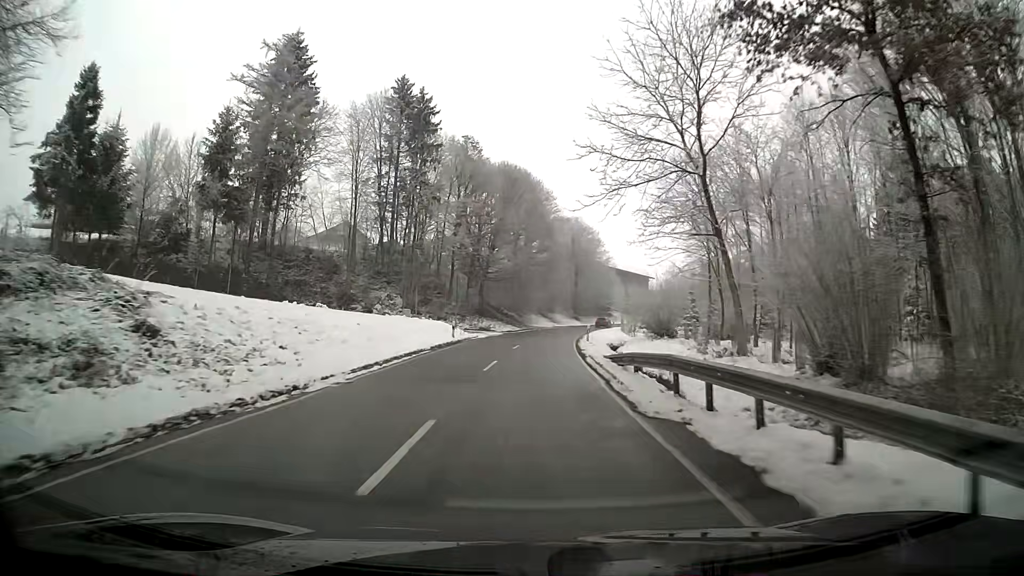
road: secondary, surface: asphalt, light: Day
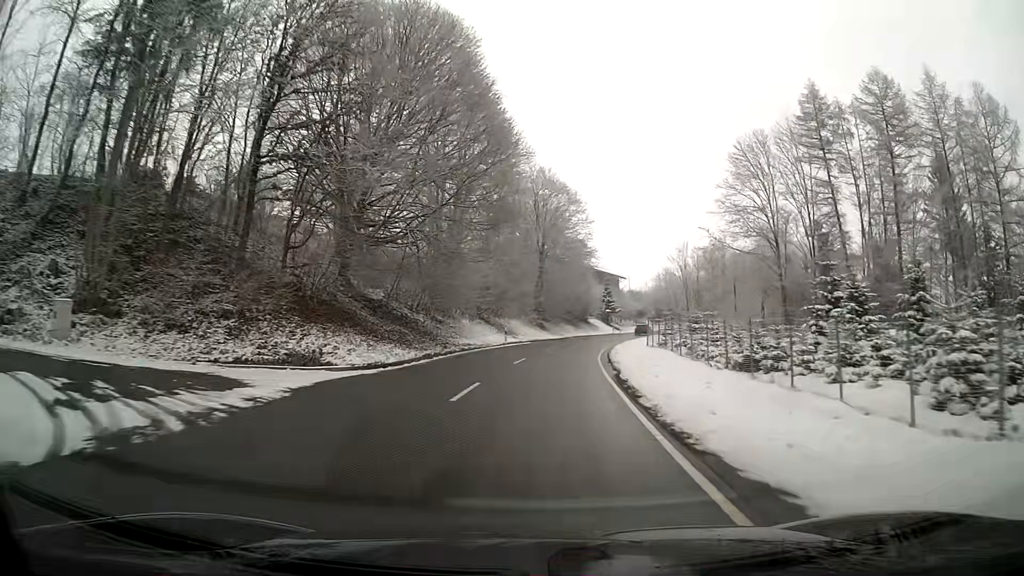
(+1.3, +42.0) m; +5°
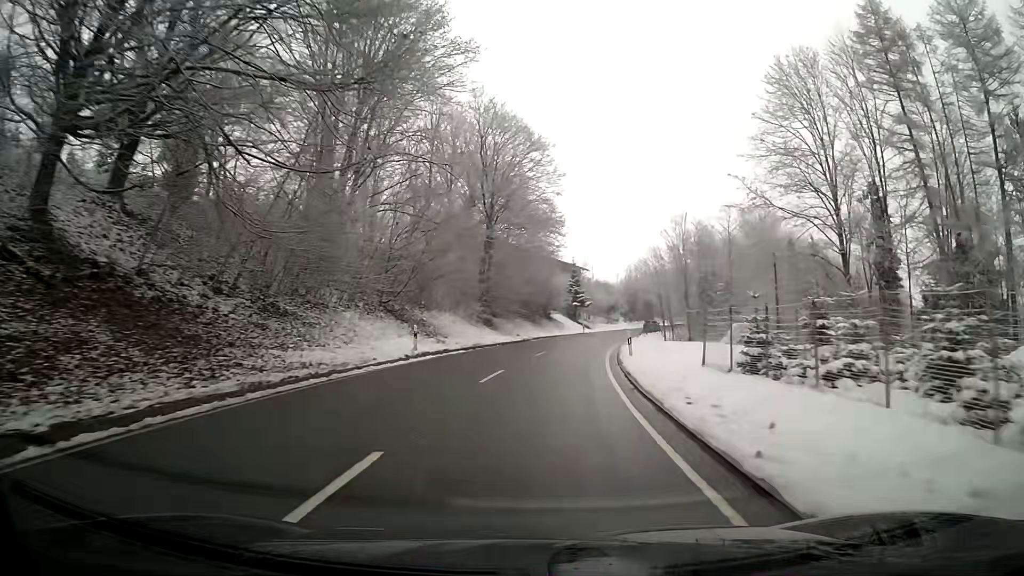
(+0.7, +20.9) m; +4°
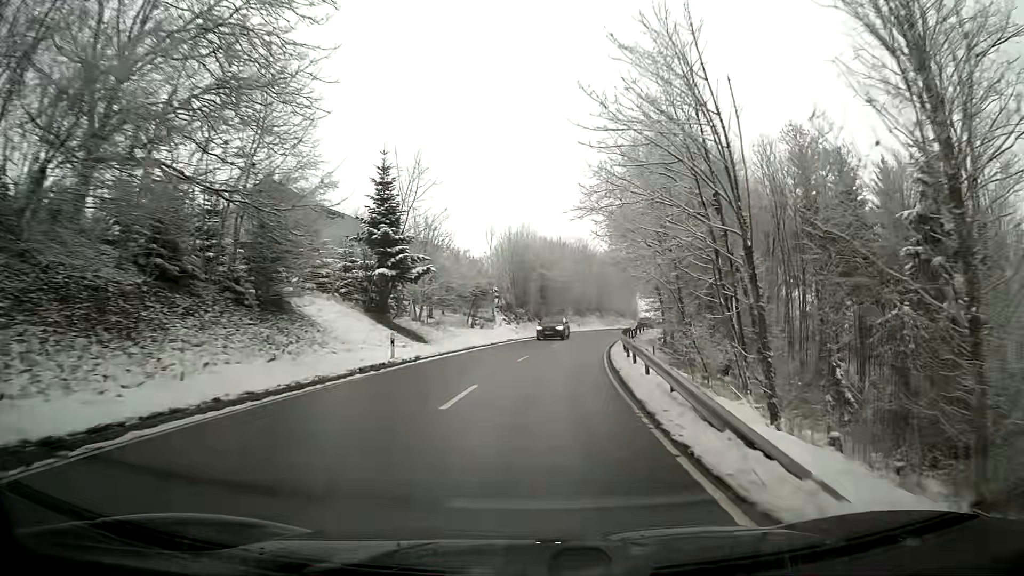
(+5.4, +52.2) m; +12°
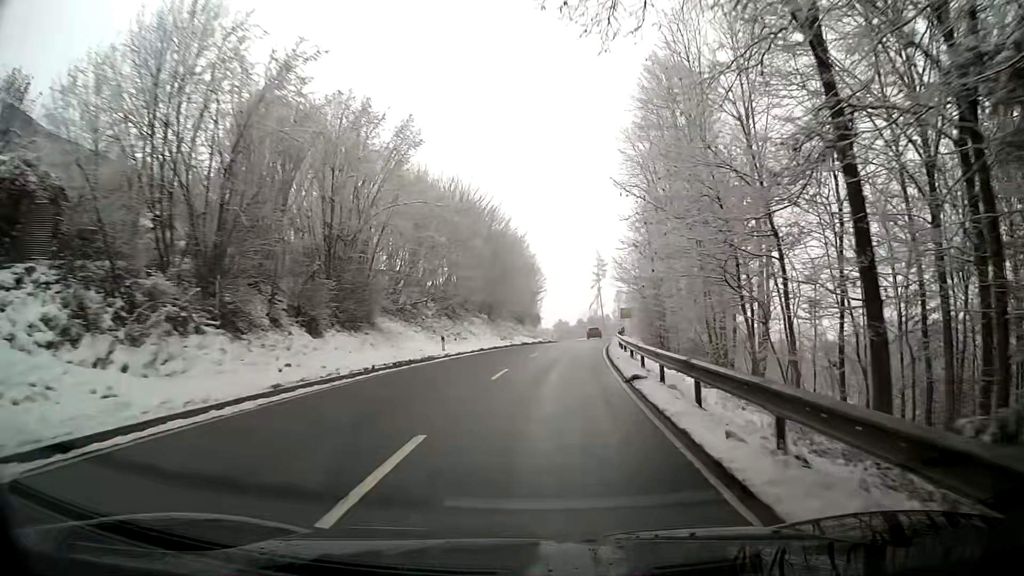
(+3.4, +41.8) m; +10°
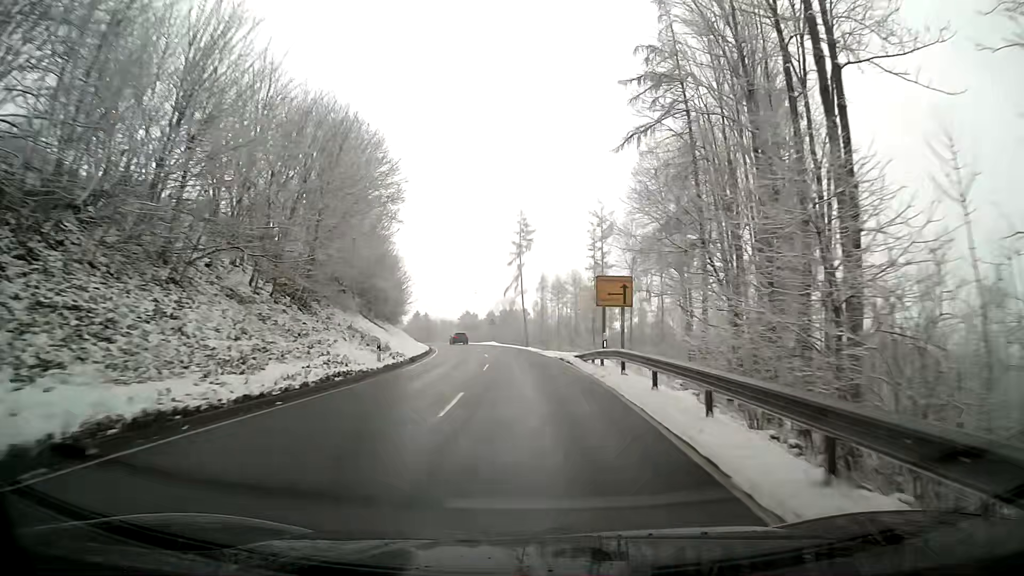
(+4.0, +53.9) m; +6°
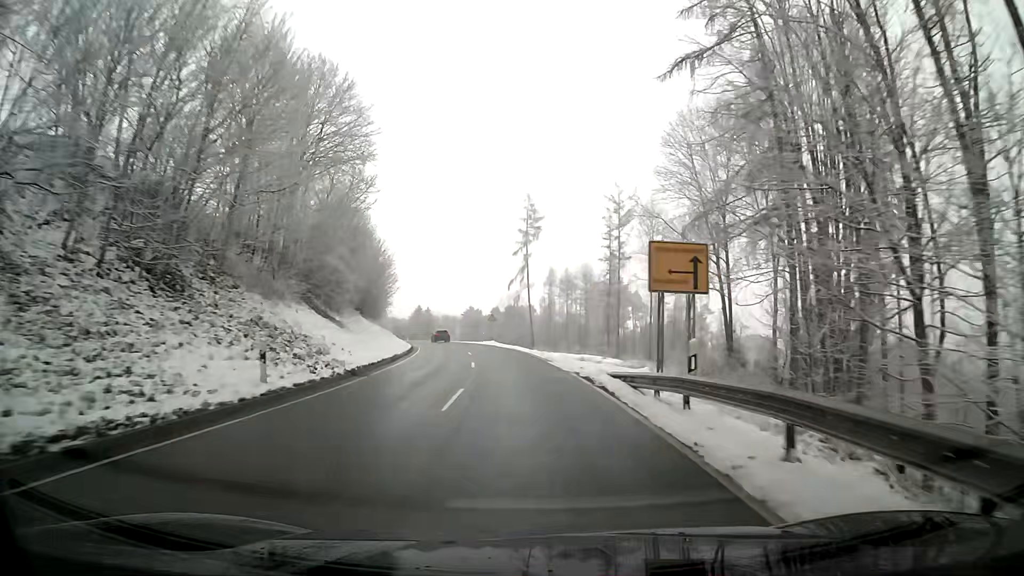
(0.0, +11.2) m; 0°
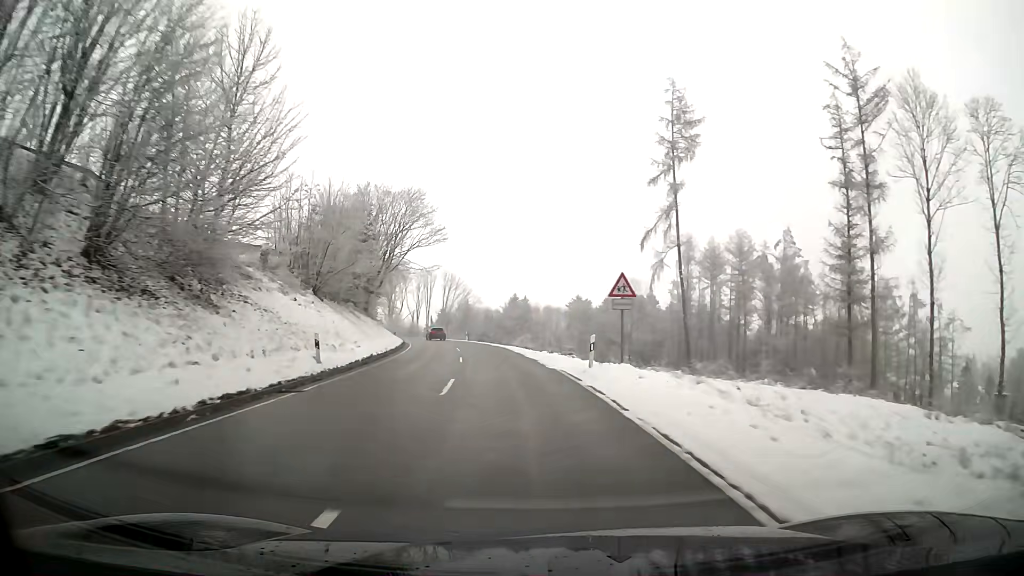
(-3.5, +46.2) m; -10°
